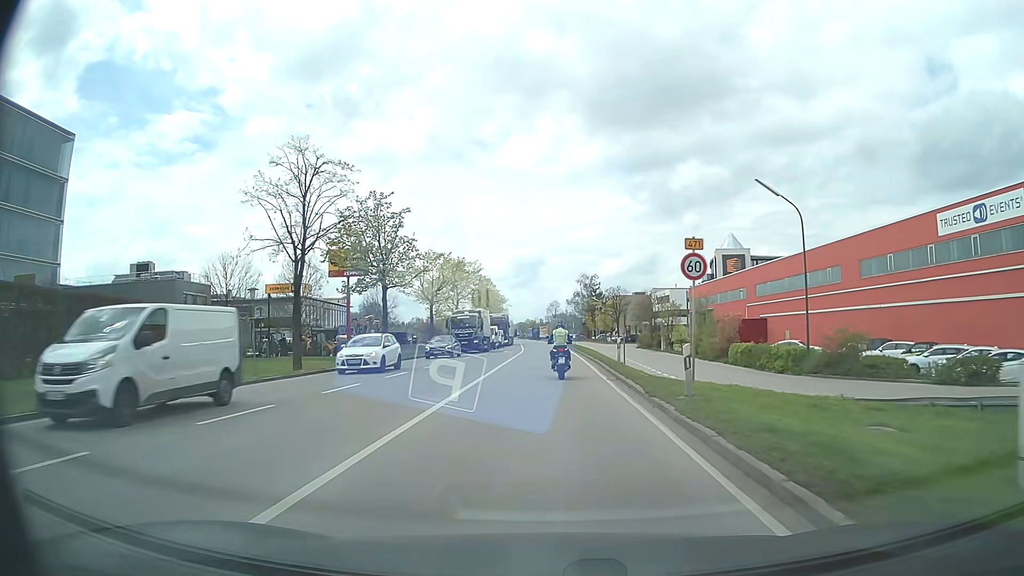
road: primary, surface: asphalt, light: Day
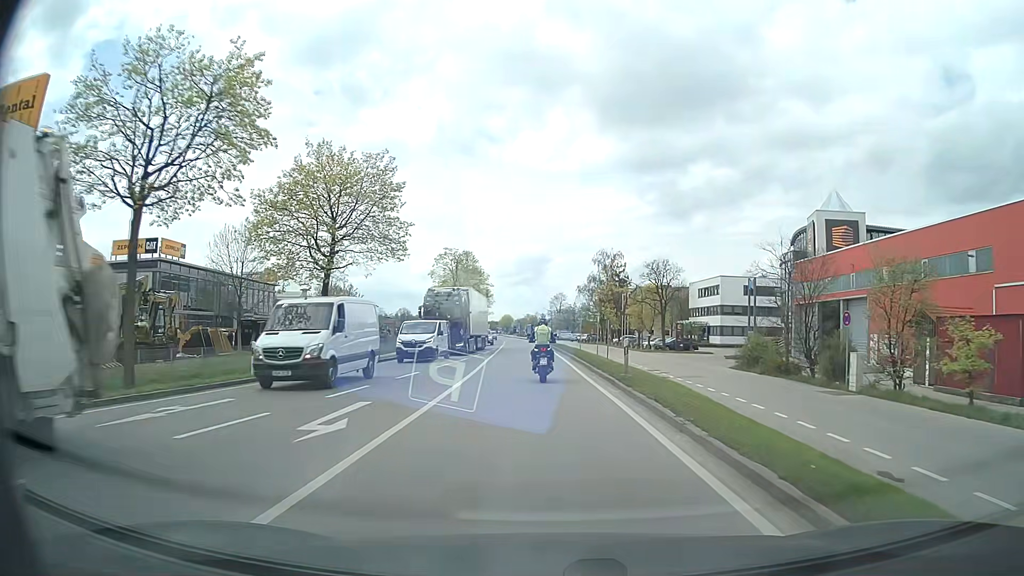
(0.0, +43.7) m; -1°
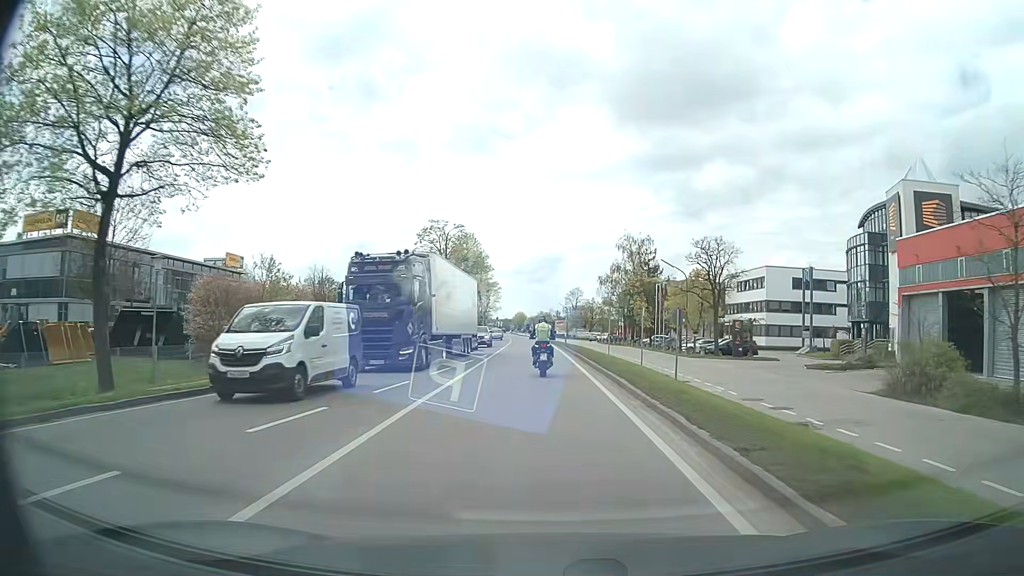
(0.0, +17.4) m; 0°
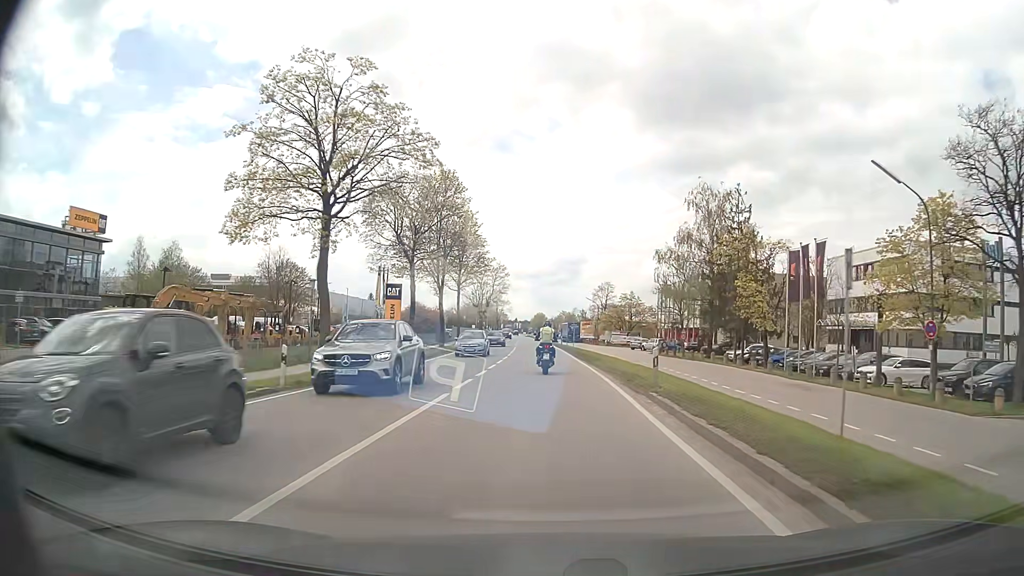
(-0.7, +36.2) m; -2°
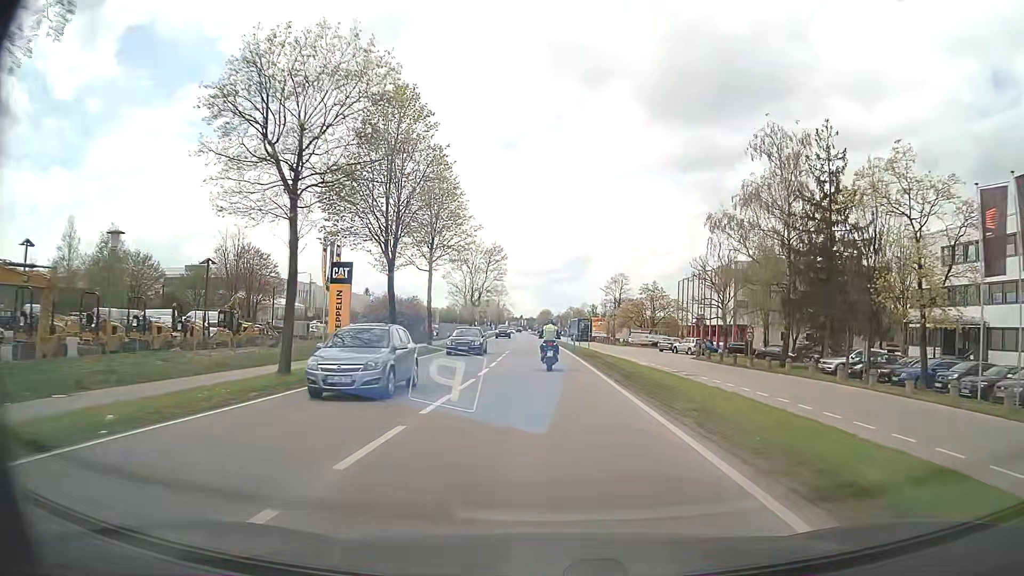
(-0.1, +18.8) m; -1°
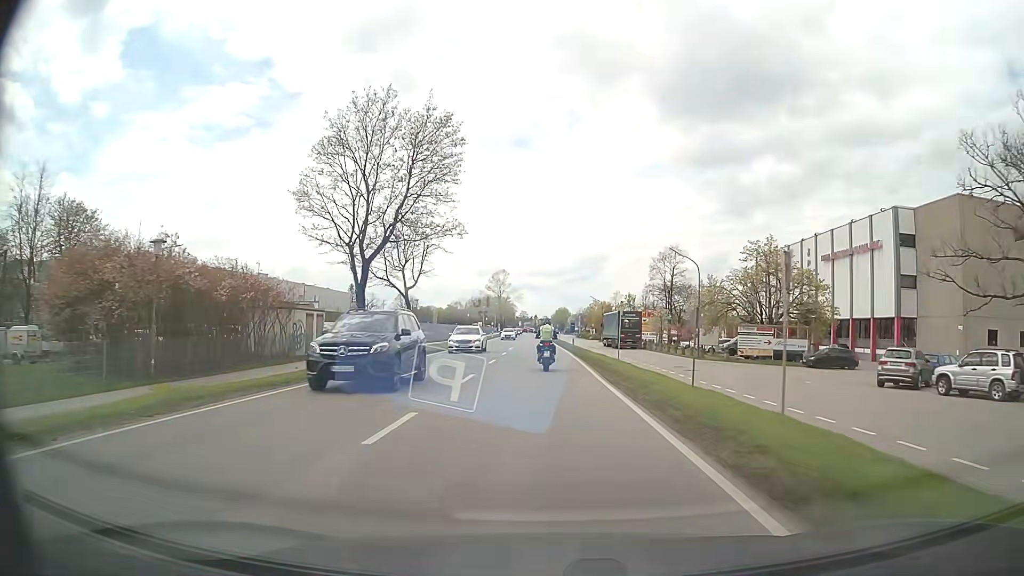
(-0.4, +47.7) m; -1°
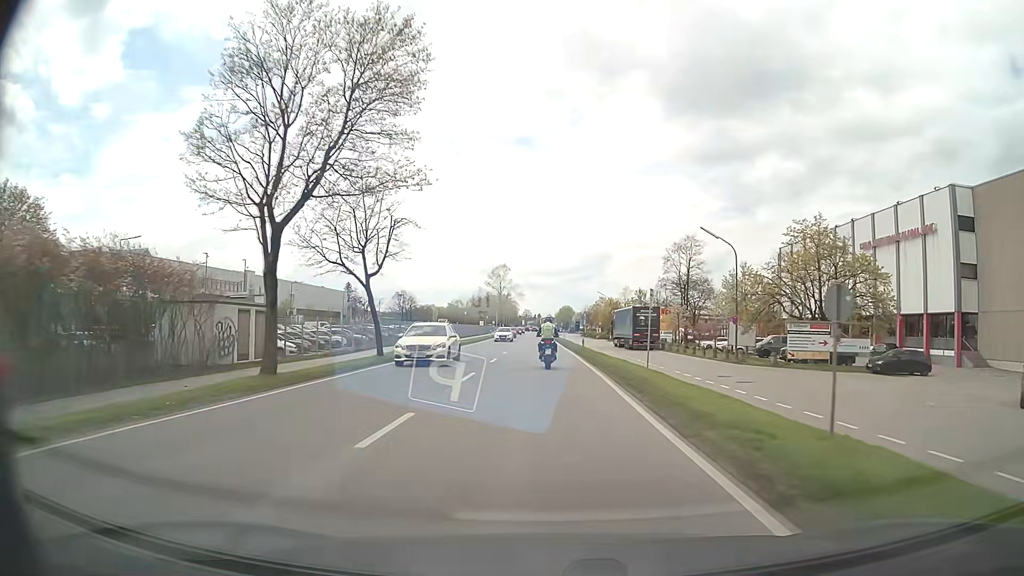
(0.0, +9.4) m; 0°
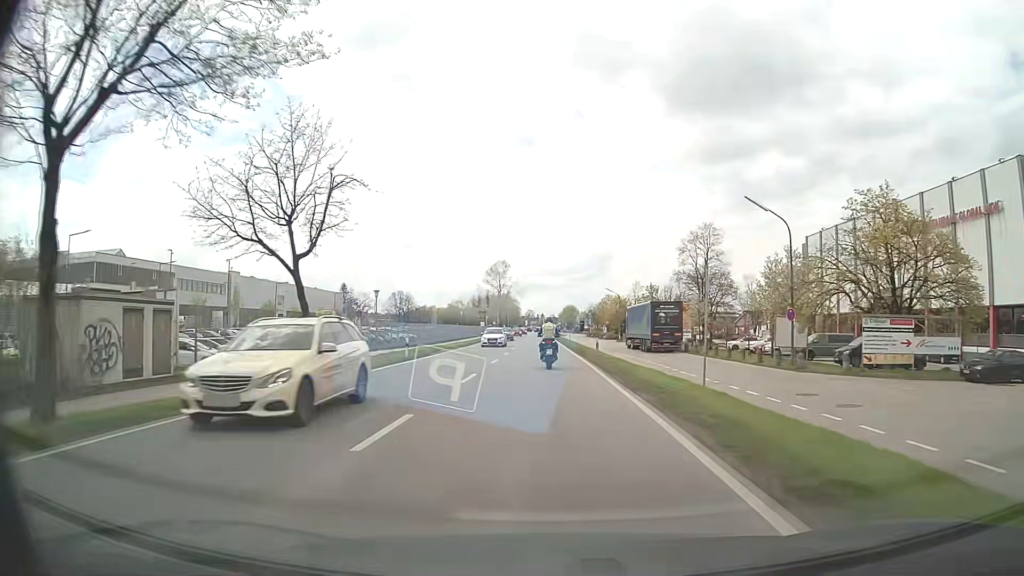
(0.0, +9.3) m; 0°
(0, +10) (0, +20) (0, +30) (0, +40) (-1, +50) (-1, +60) (-1, +70) (-1, +80) (-1, +90) (-2, +100) m
